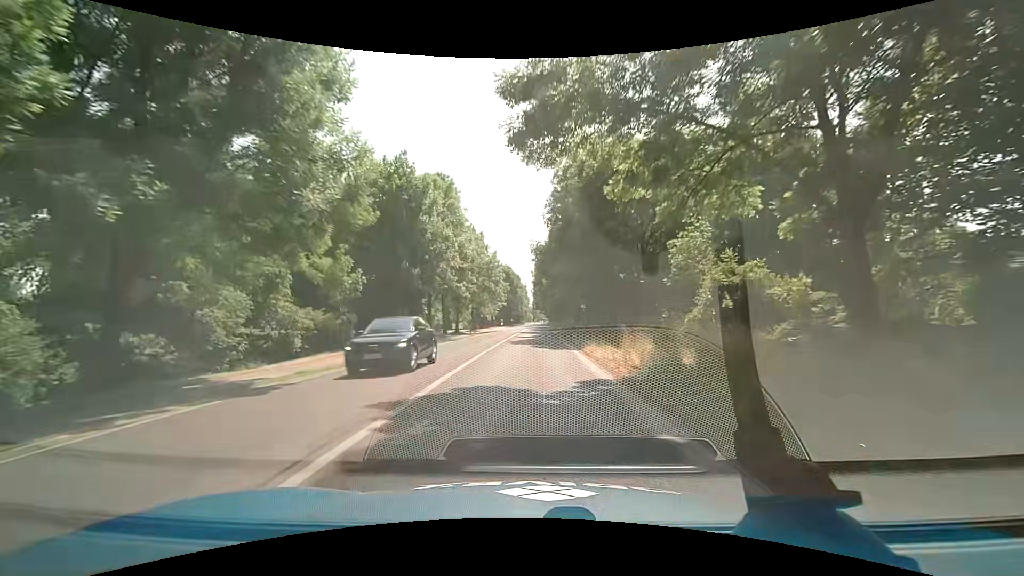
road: secondary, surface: asphalt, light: Day
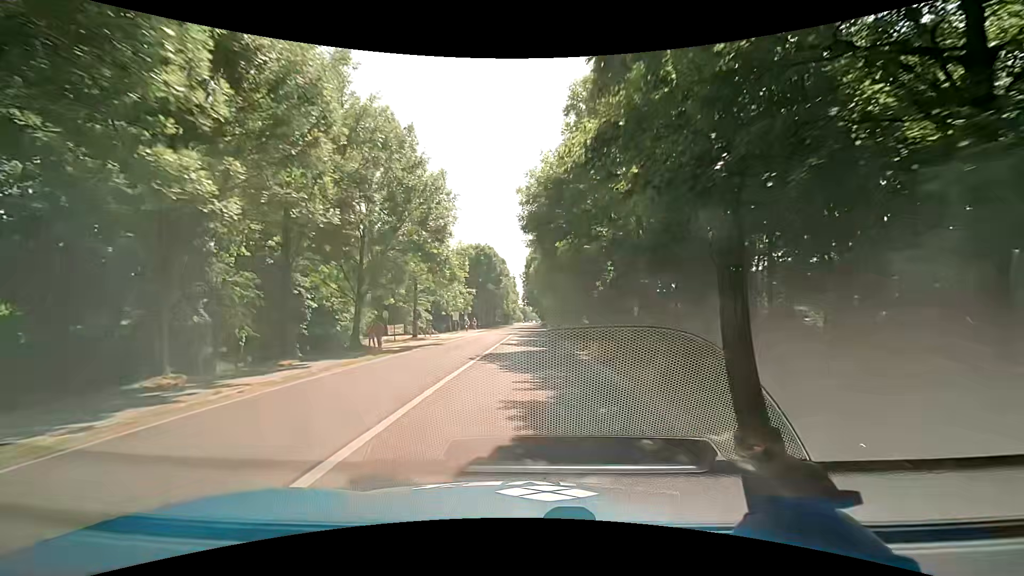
(-0.1, +36.5) m; +1°
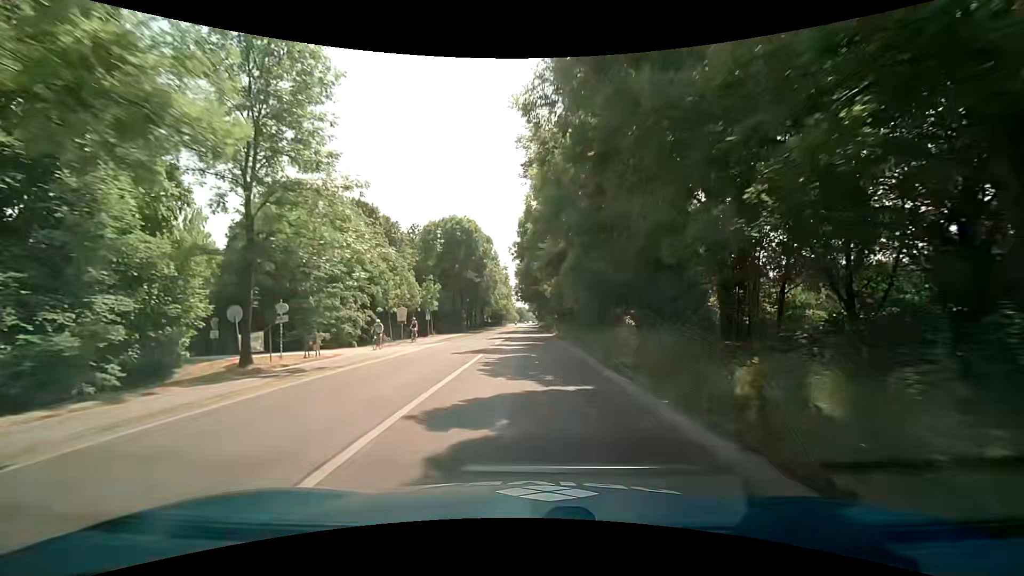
(-0.1, +27.3) m; +1°
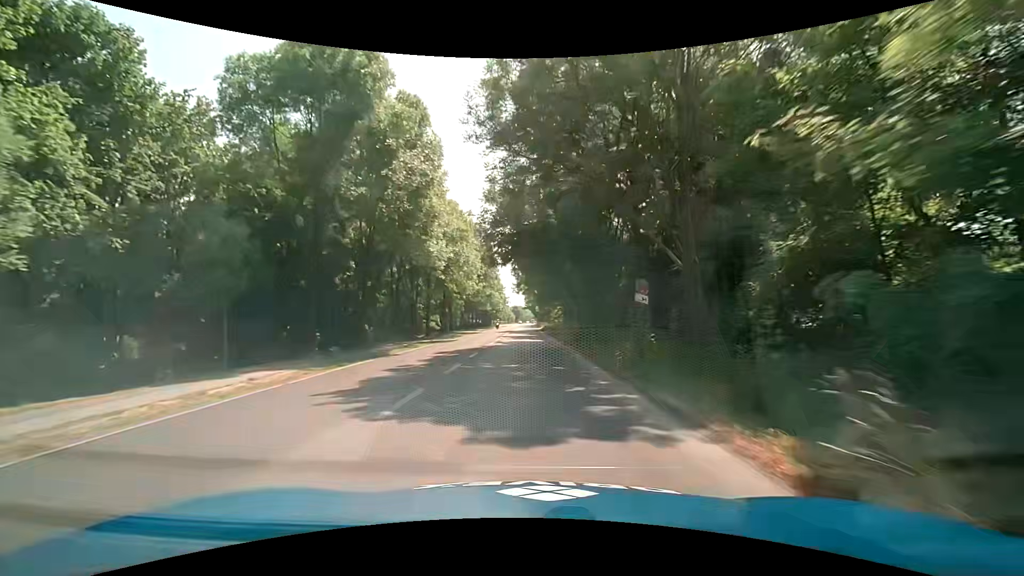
(-1.0, +45.6) m; -1°
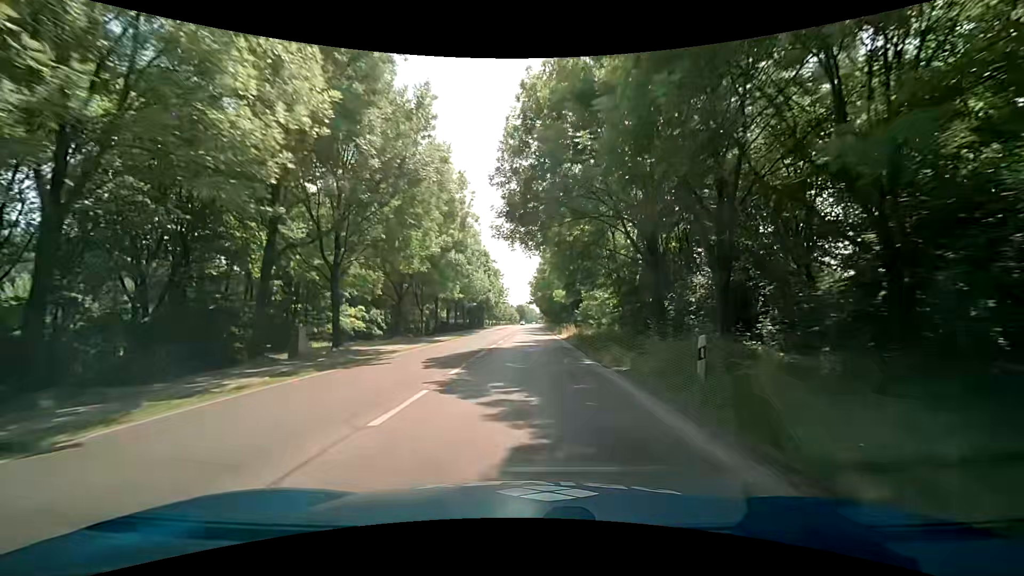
(-0.6, +45.6) m; 0°
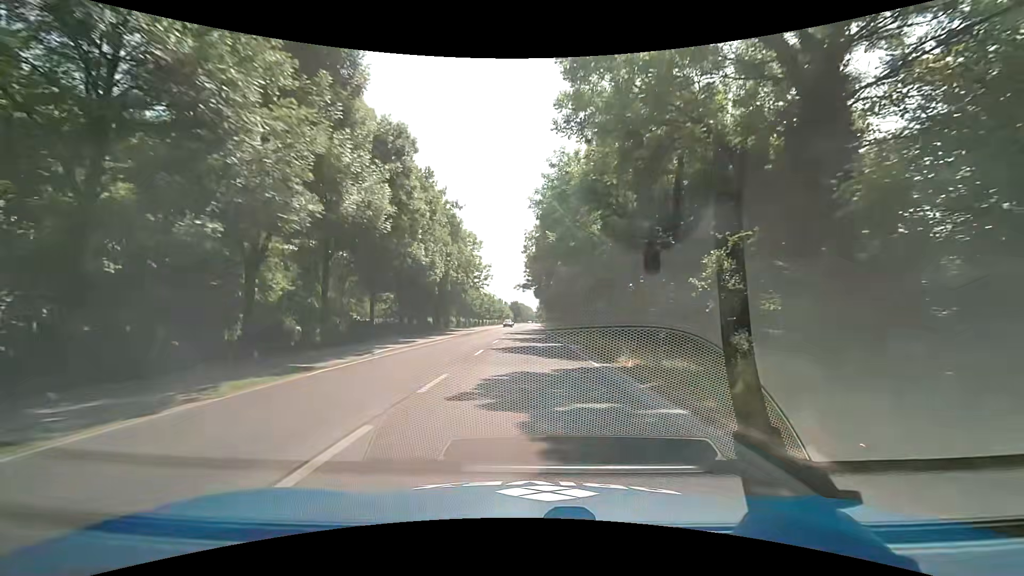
(-0.2, +45.6) m; 0°
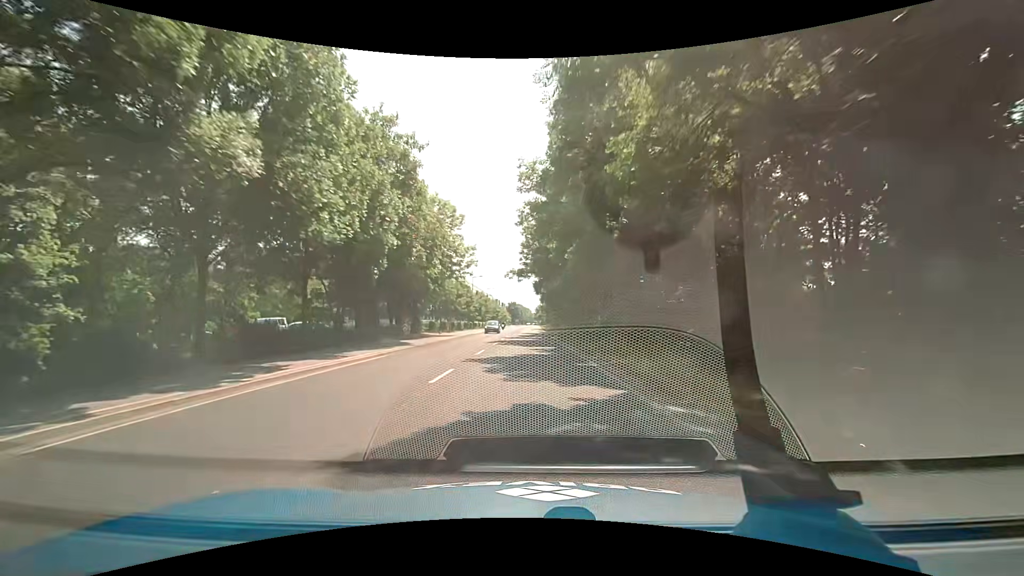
(0.0, +18.3) m; 0°
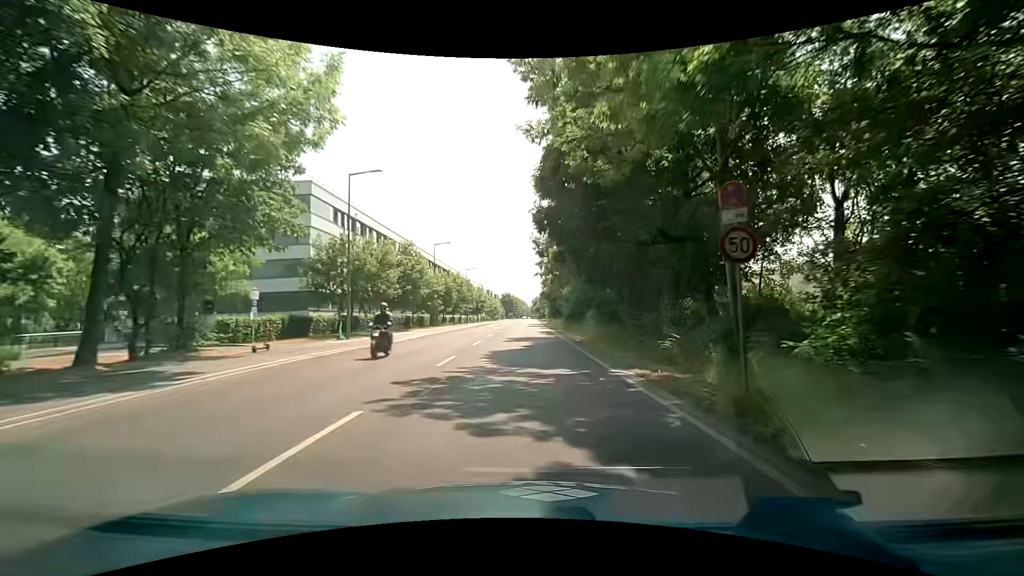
(-0.2, +36.2) m; 0°
(0, +10) (0, +20) (0, +30) (0, +40) (0, +50) (0, +60) (0, +70) (0, +80) (0, +90) (0, +100) m
